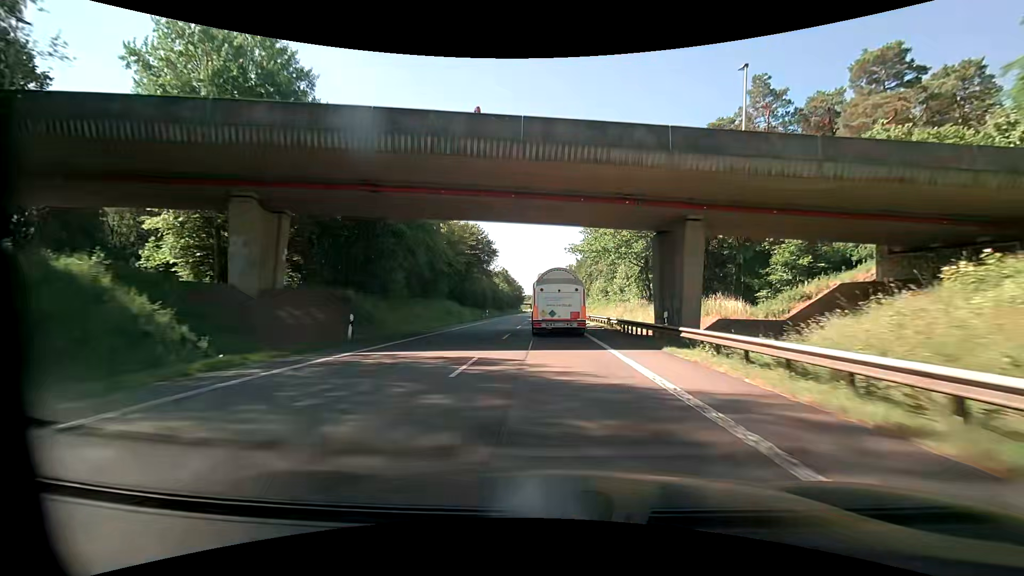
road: primary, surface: asphalt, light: Day
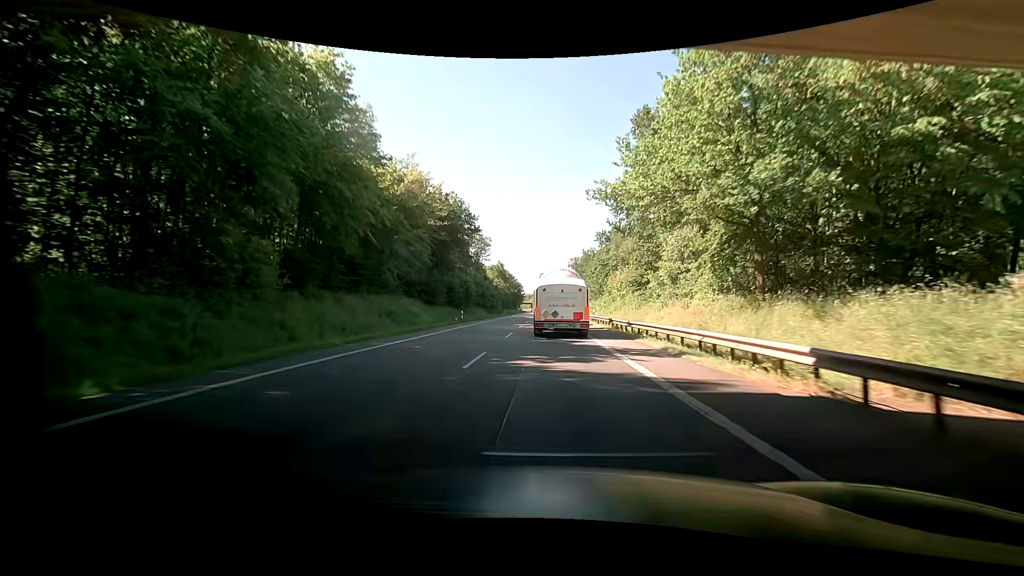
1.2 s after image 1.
(0.0, +22.4) m; 0°
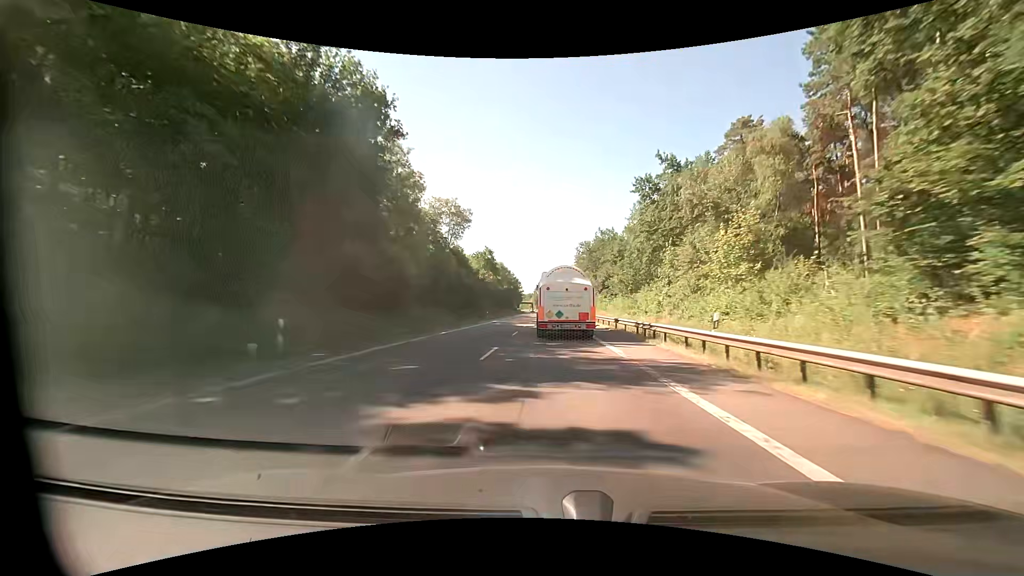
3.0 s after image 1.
(-0.4, +34.0) m; -1°
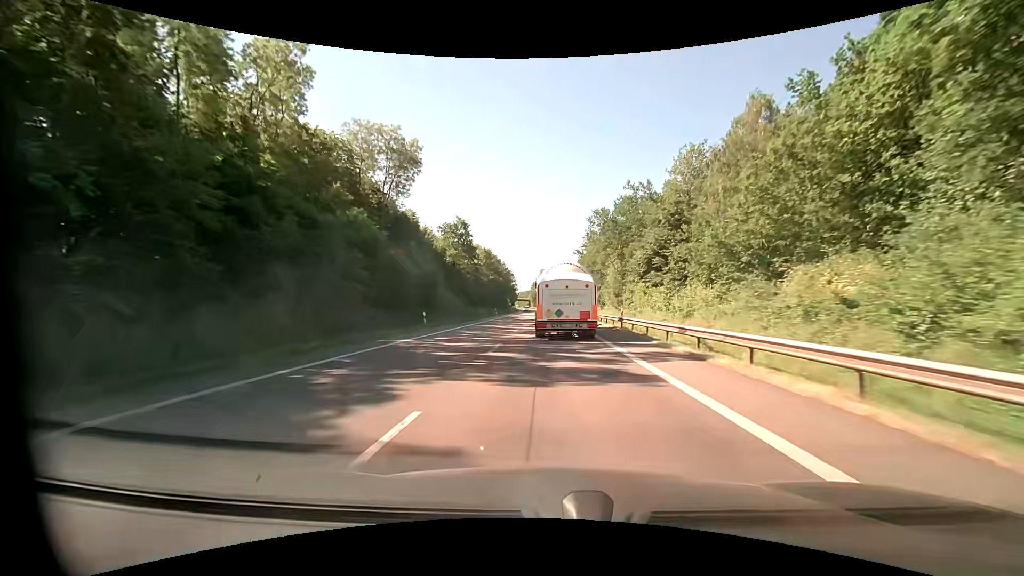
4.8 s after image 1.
(0.0, +34.2) m; 0°
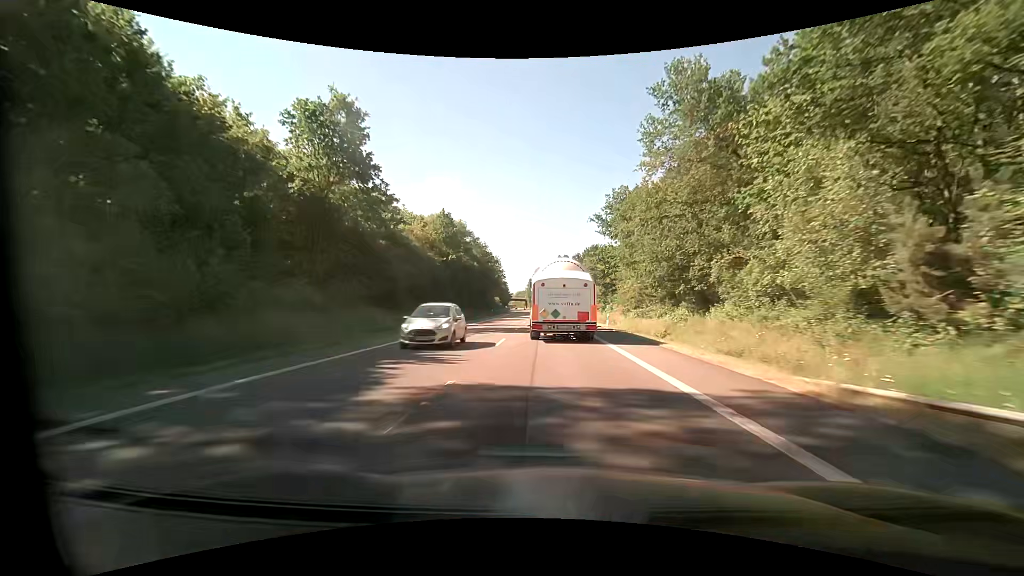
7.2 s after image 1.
(+0.1, +45.1) m; 0°
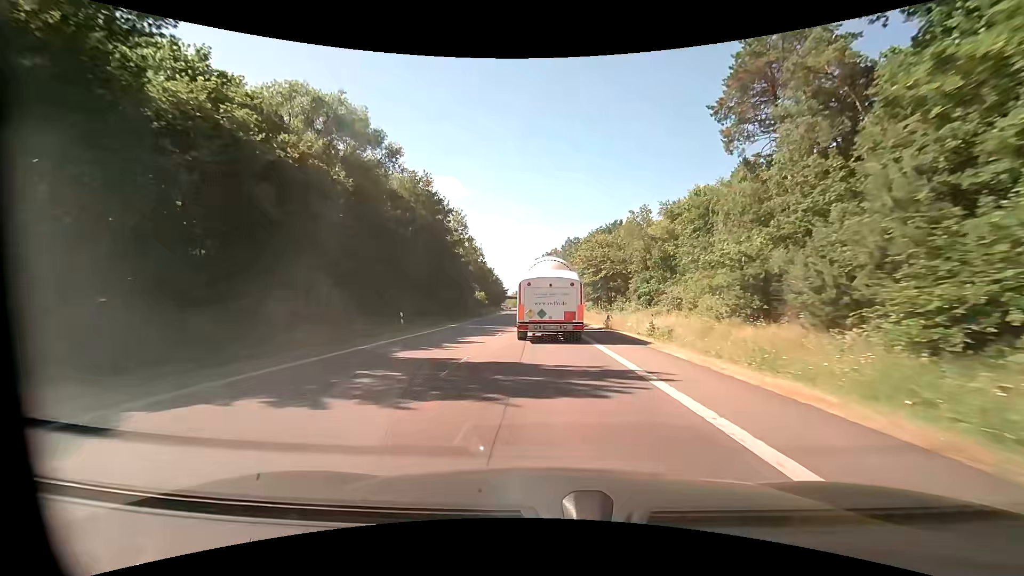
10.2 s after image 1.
(-0.1, +55.1) m; -1°
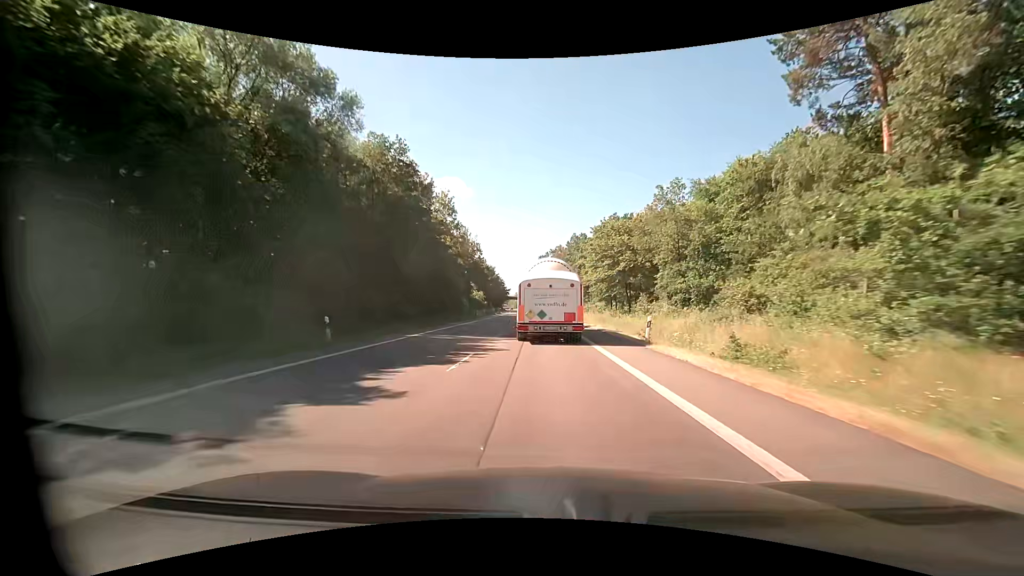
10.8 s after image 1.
(+0.1, +11.0) m; 0°
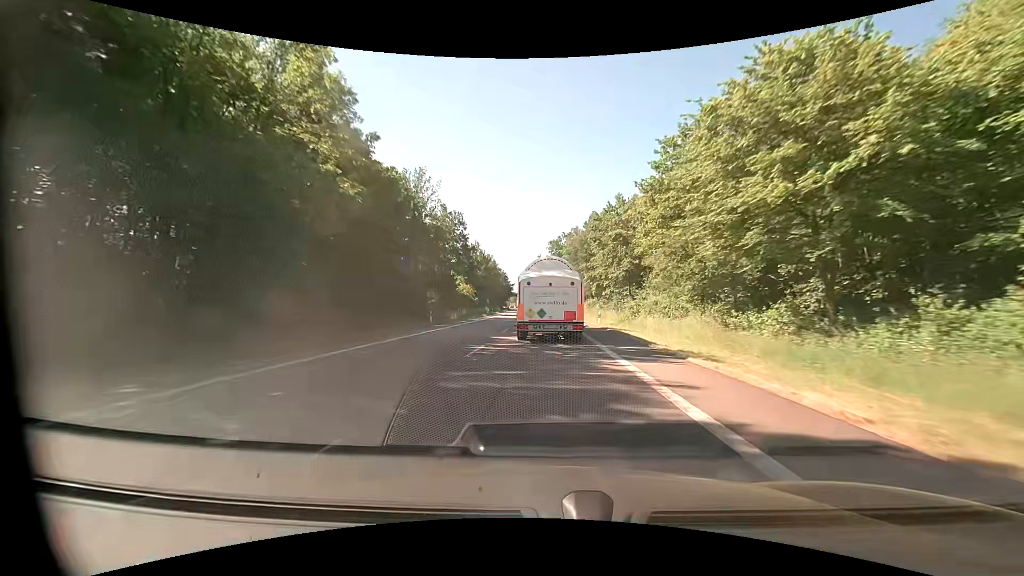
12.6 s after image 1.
(-0.3, +33.1) m; -1°
(0, +10) (0, +20) (0, +30) (0, +40) (0, +50) (0, +60) (-1, +70) (-1, +80) (-1, +90) (-1, +100) m
